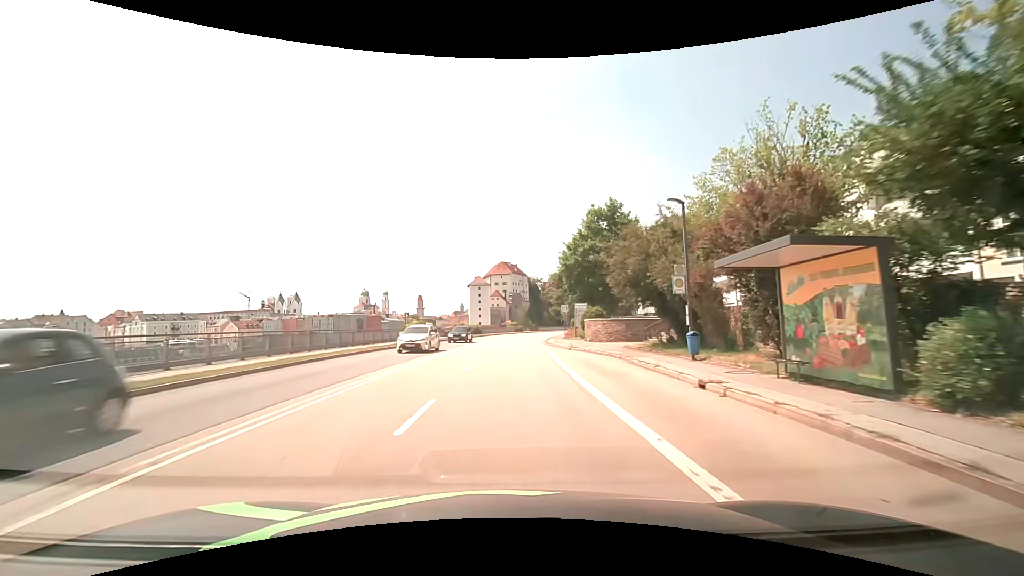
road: primary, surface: asphalt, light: Day
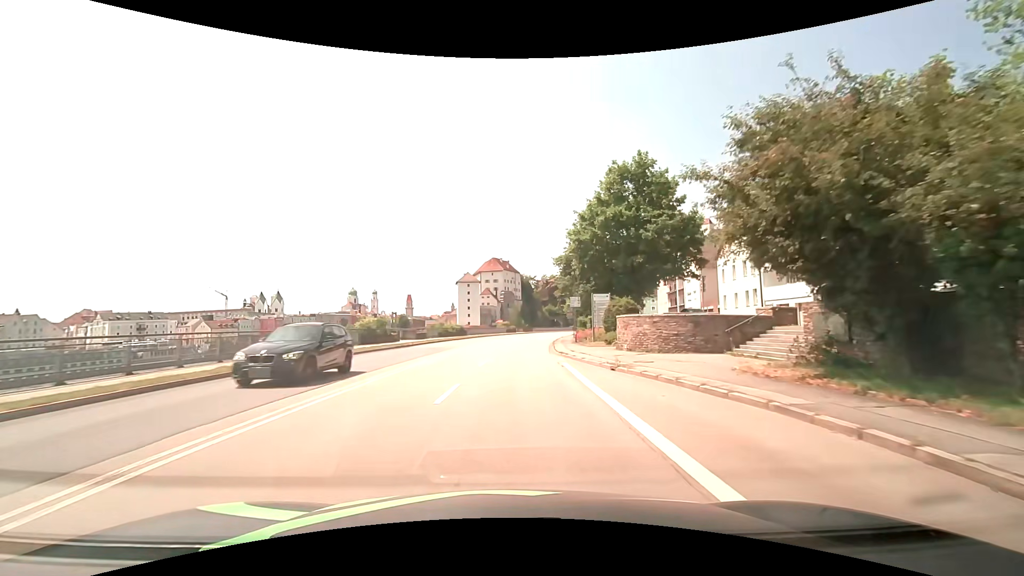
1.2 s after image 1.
(+0.1, +15.3) m; +1°
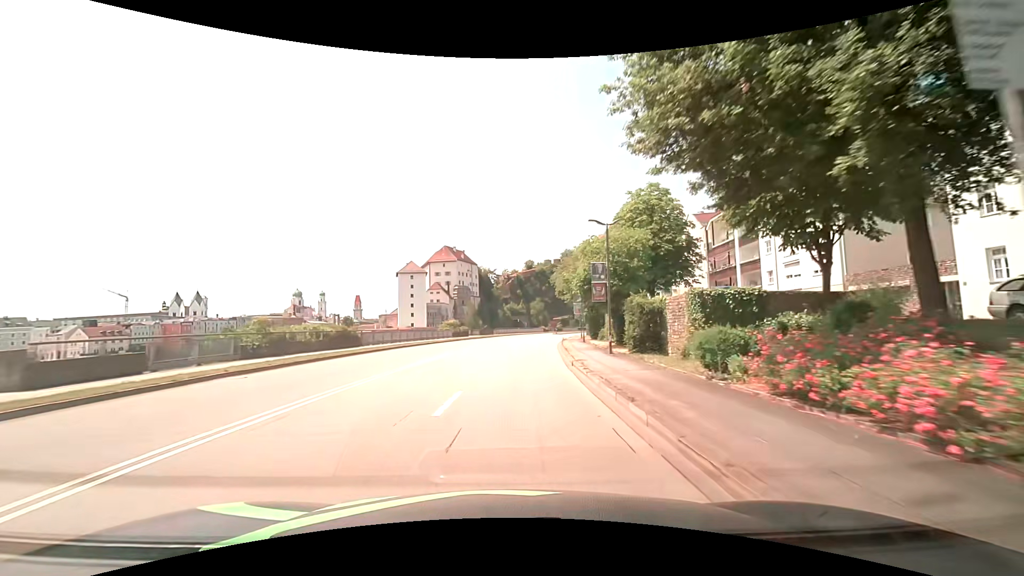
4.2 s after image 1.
(+1.3, +38.2) m; +4°
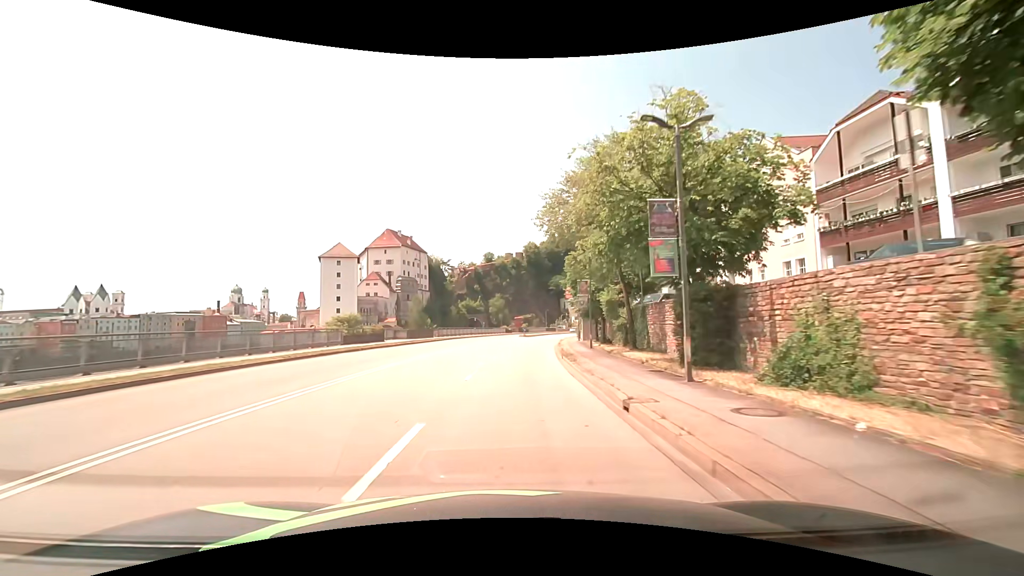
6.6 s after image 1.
(+1.4, +30.6) m; +5°
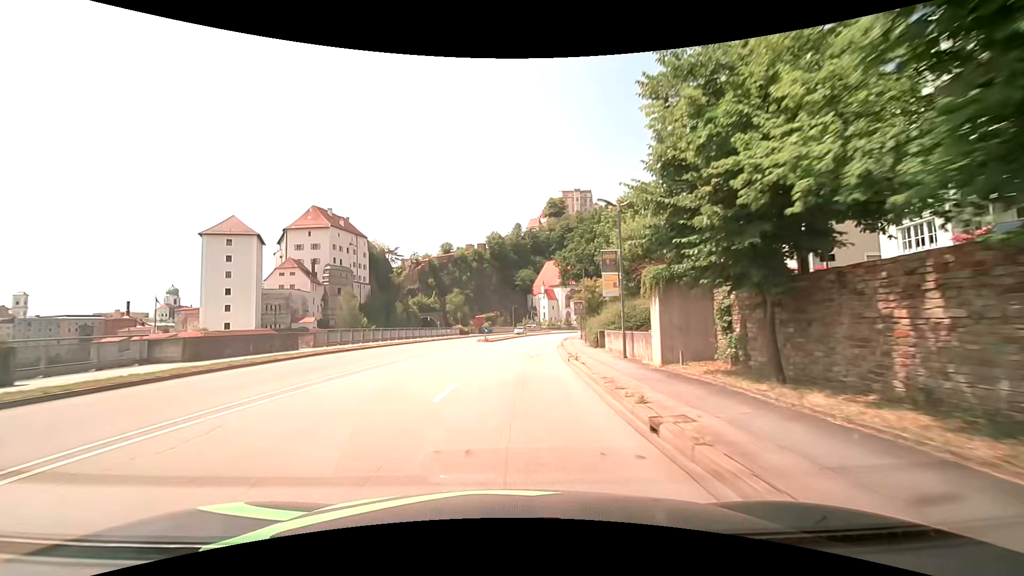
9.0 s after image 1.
(+1.4, +30.6) m; +5°
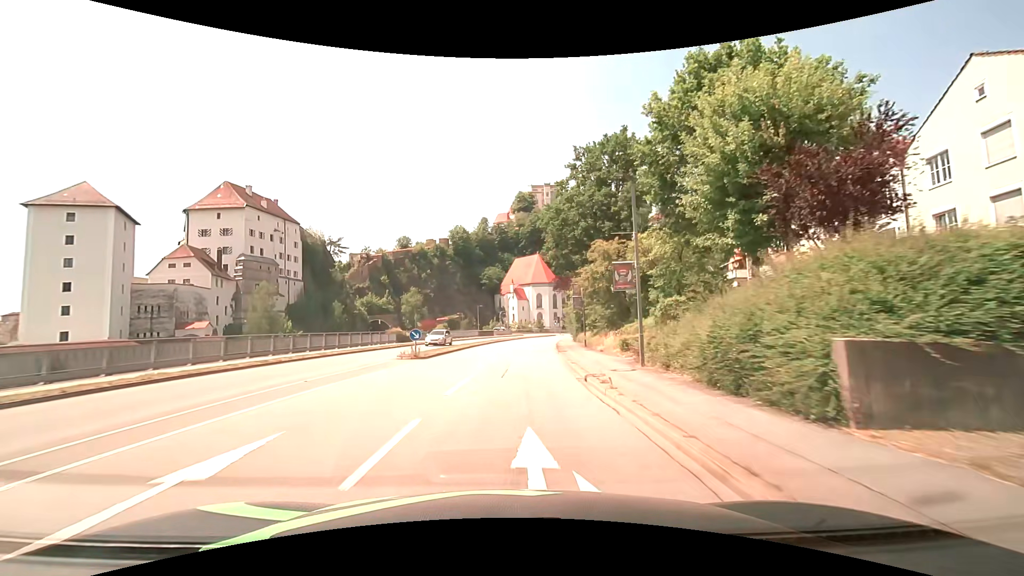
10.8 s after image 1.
(+0.6, +23.0) m; +3°
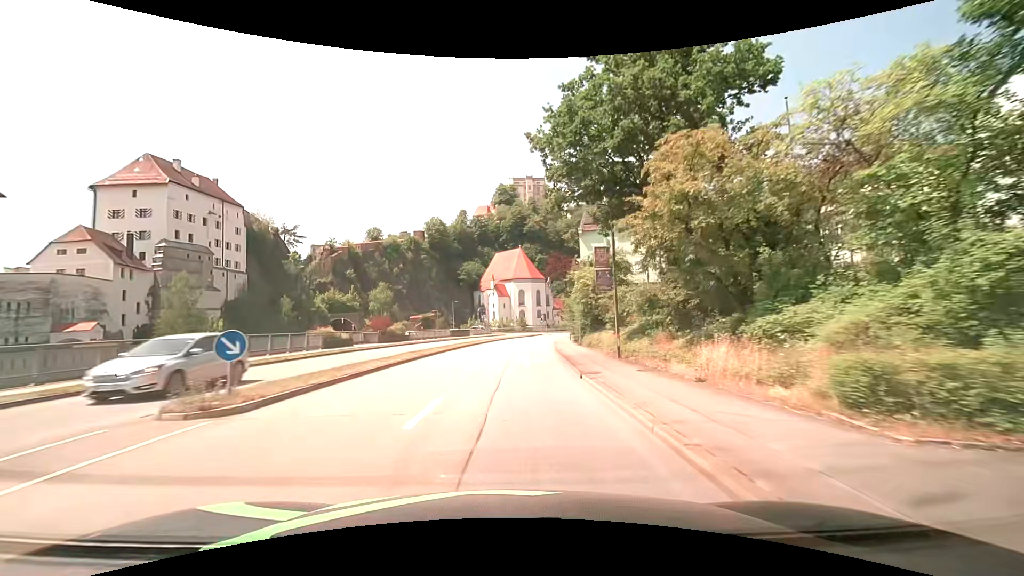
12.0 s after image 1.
(+0.3, +15.3) m; +3°
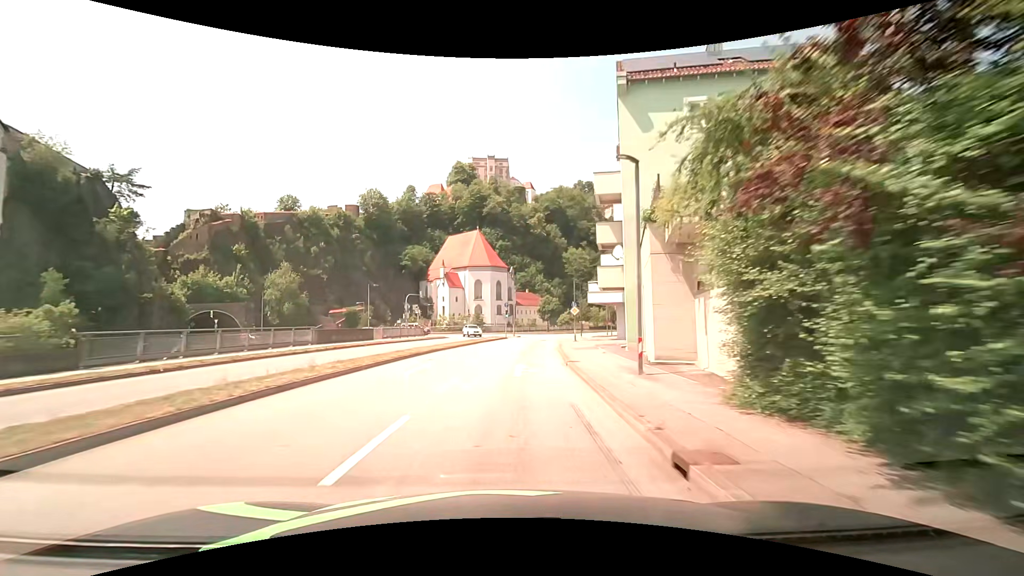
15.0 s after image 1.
(+1.4, +38.3) m; +4°
